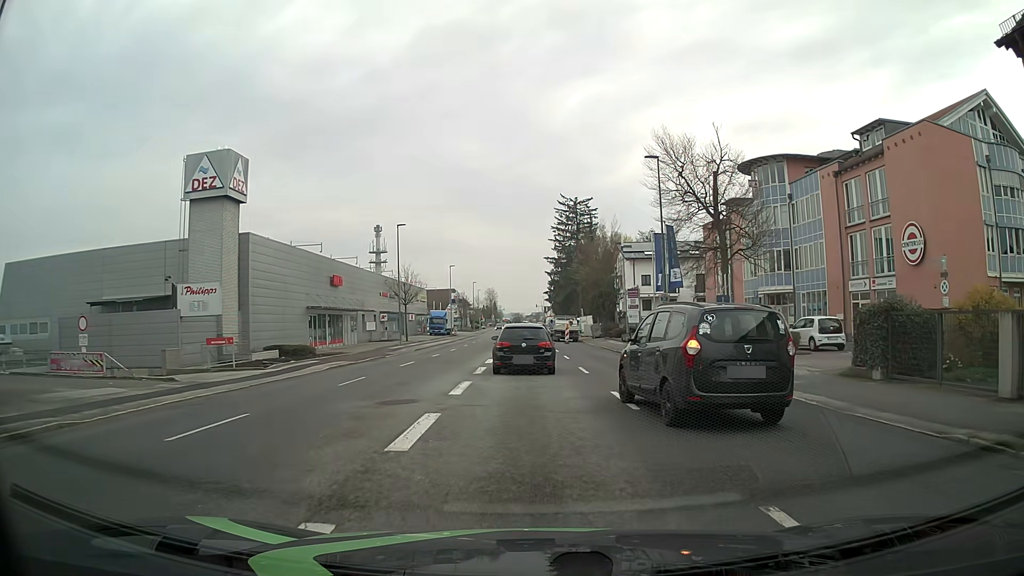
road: tertiary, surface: asphalt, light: Day
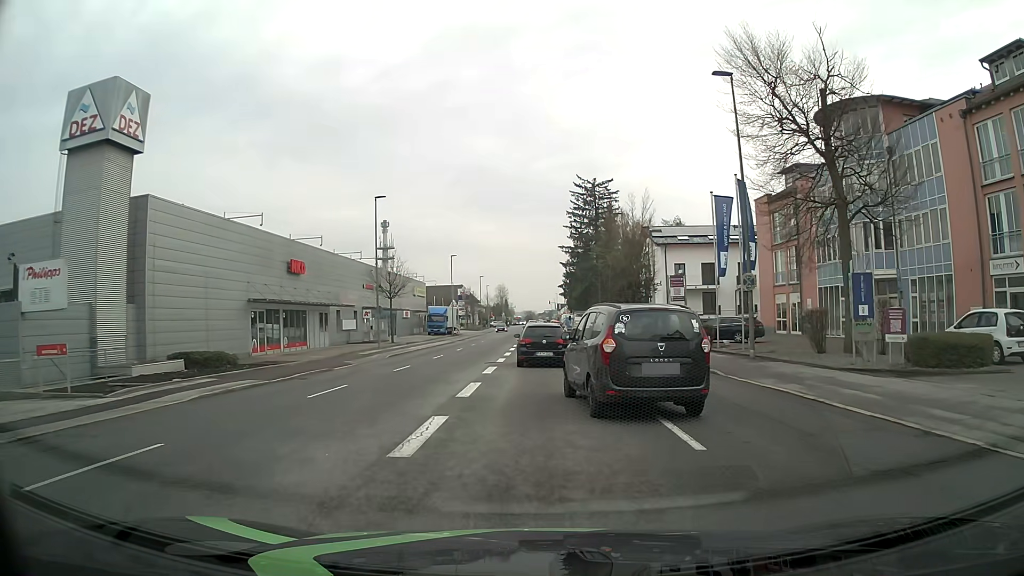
(-0.2, +12.4) m; -2°
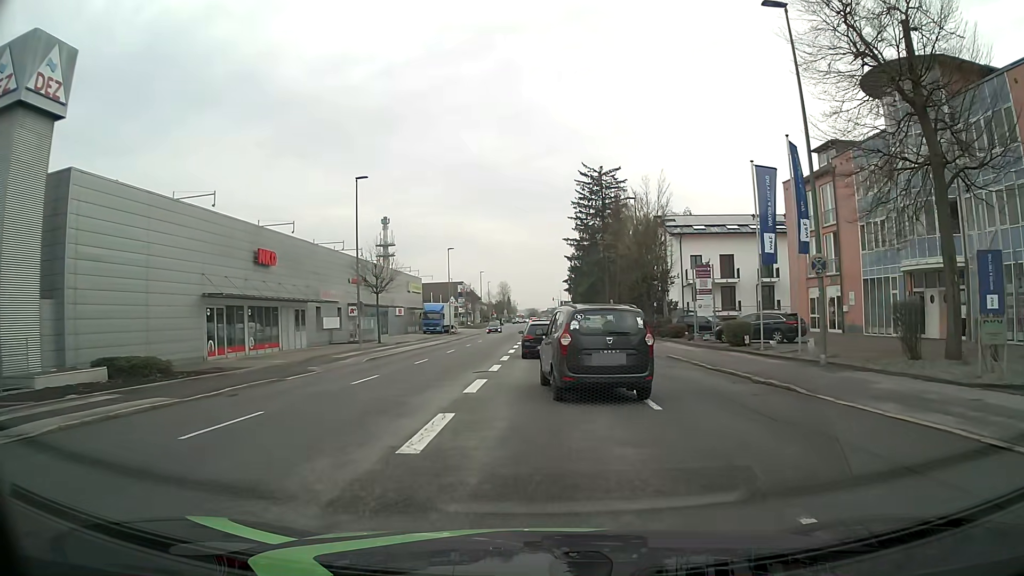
(0.0, +5.8) m; 0°
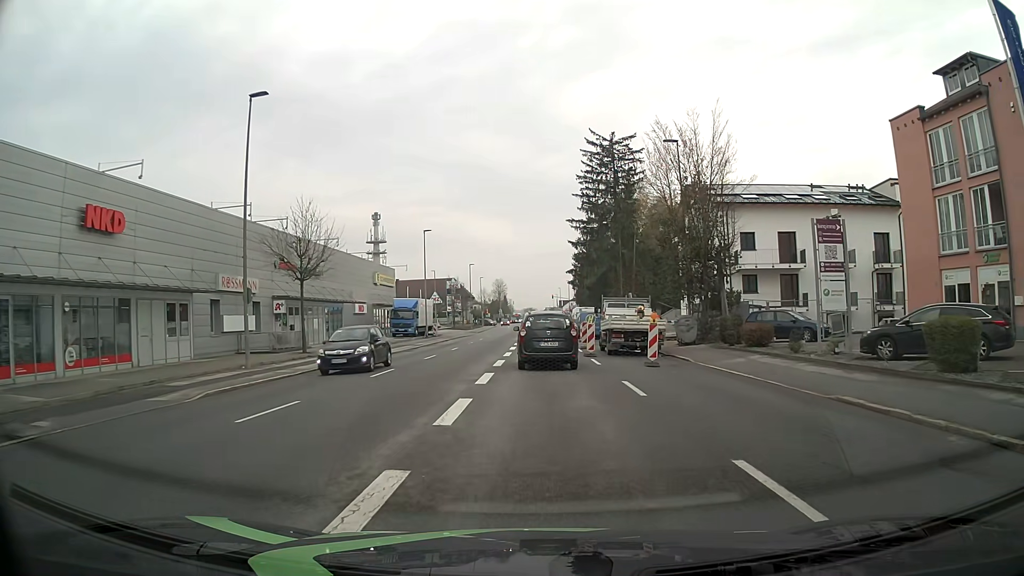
(+0.2, +16.3) m; +1°
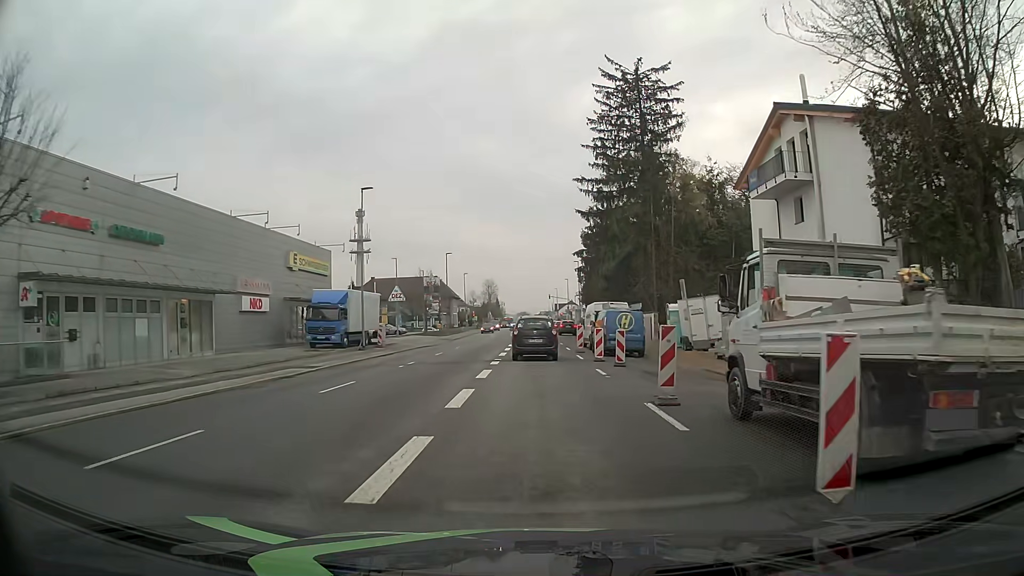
(-0.1, +22.3) m; 0°
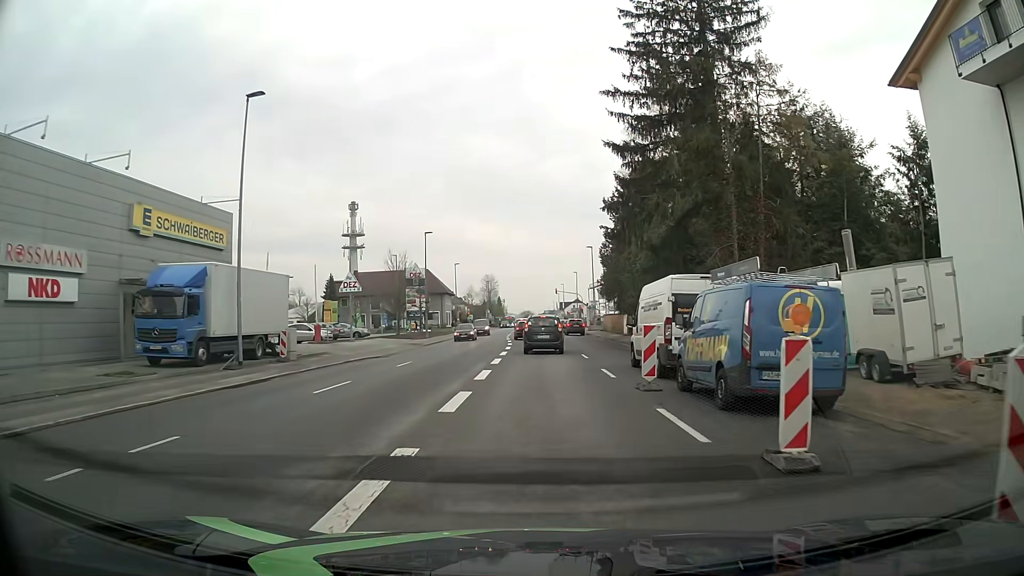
(0.0, +18.9) m; 0°
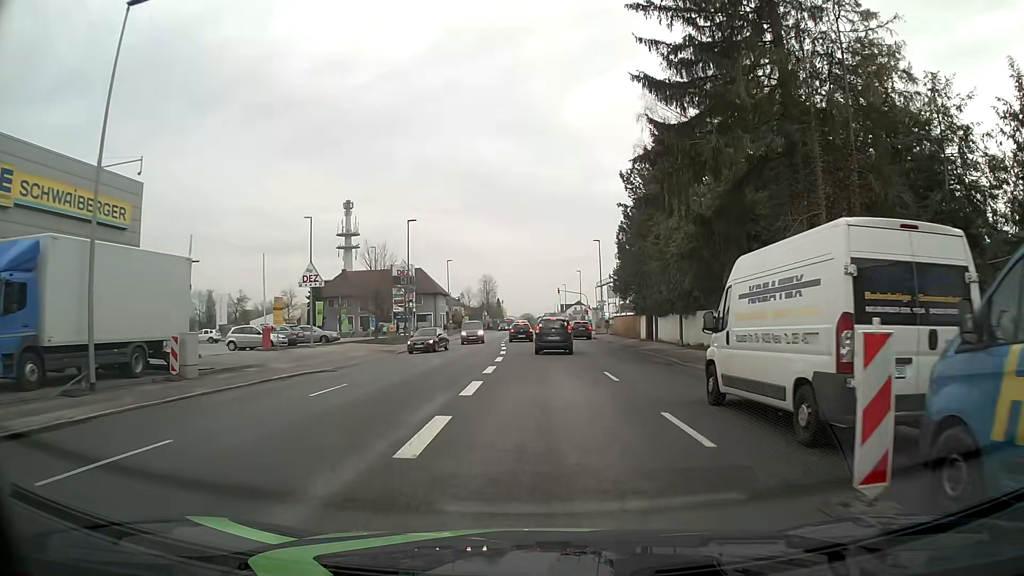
(0.0, +9.3) m; 0°
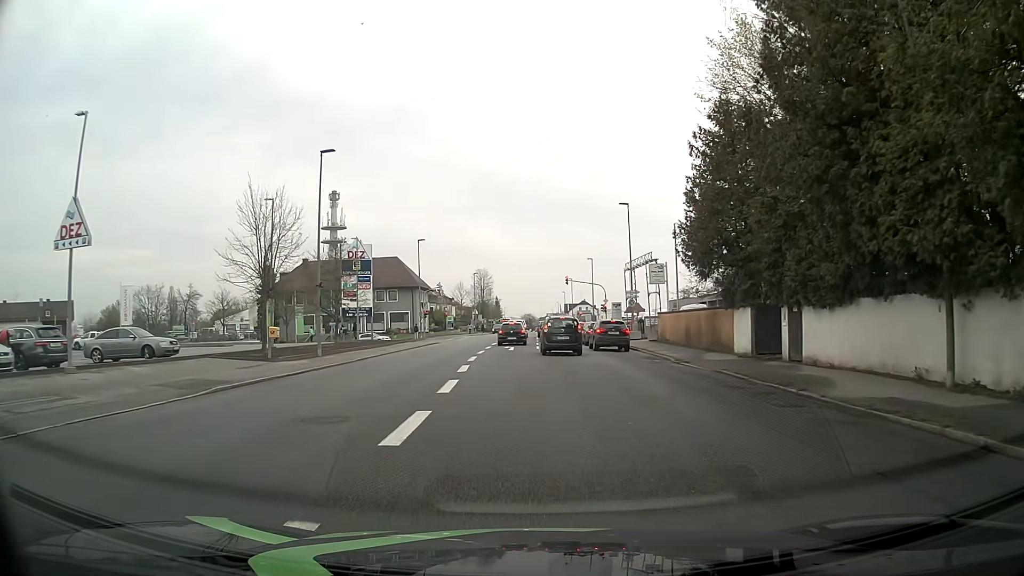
(+0.2, +23.7) m; 0°
